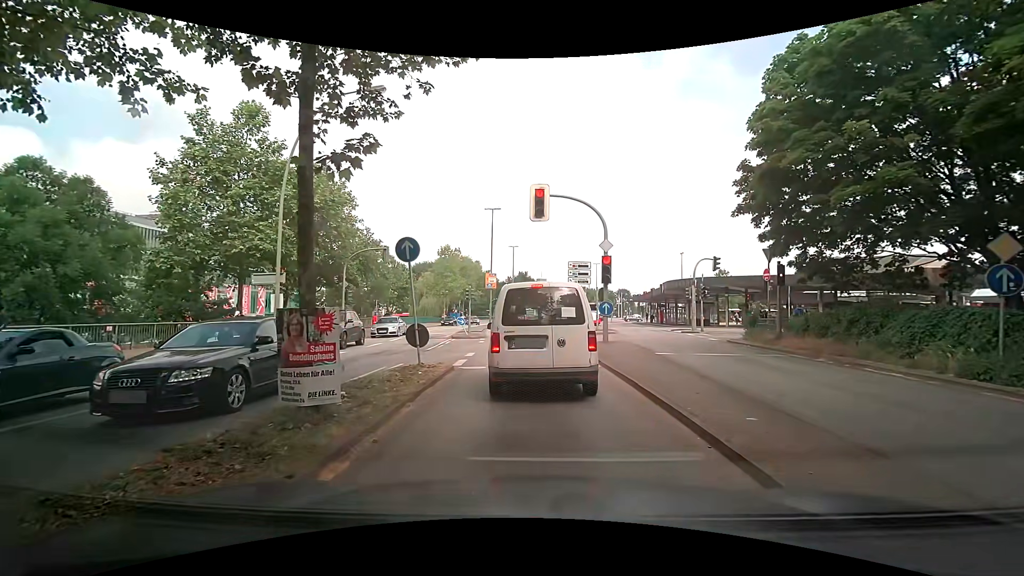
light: Day
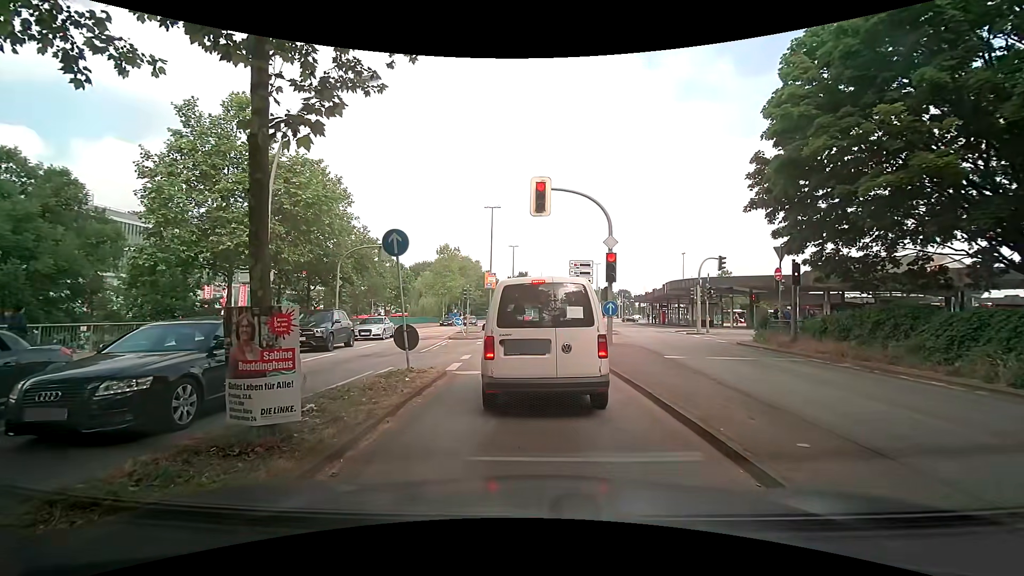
(0.0, +1.0) m; 0°
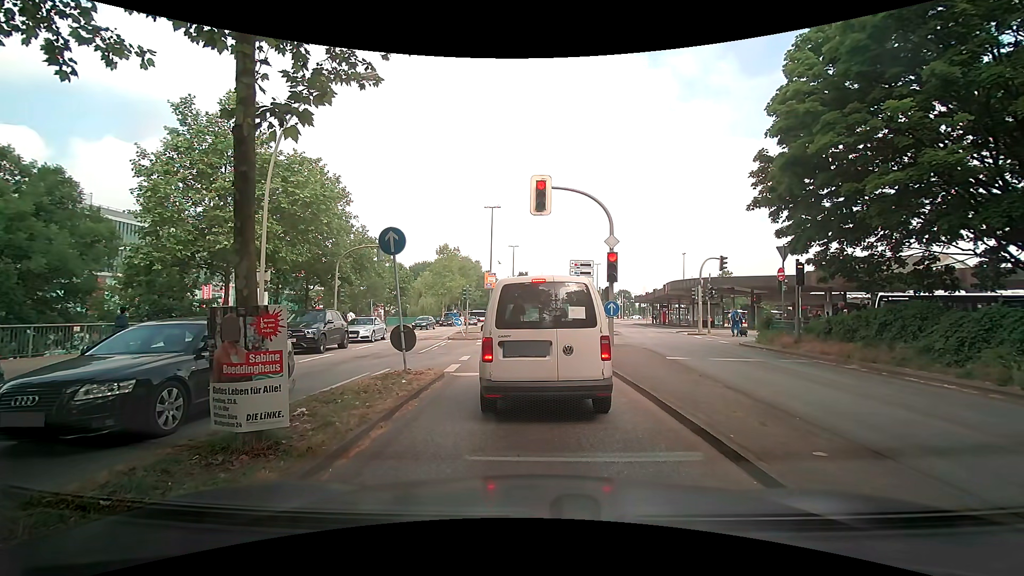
(0.0, +0.3) m; 0°
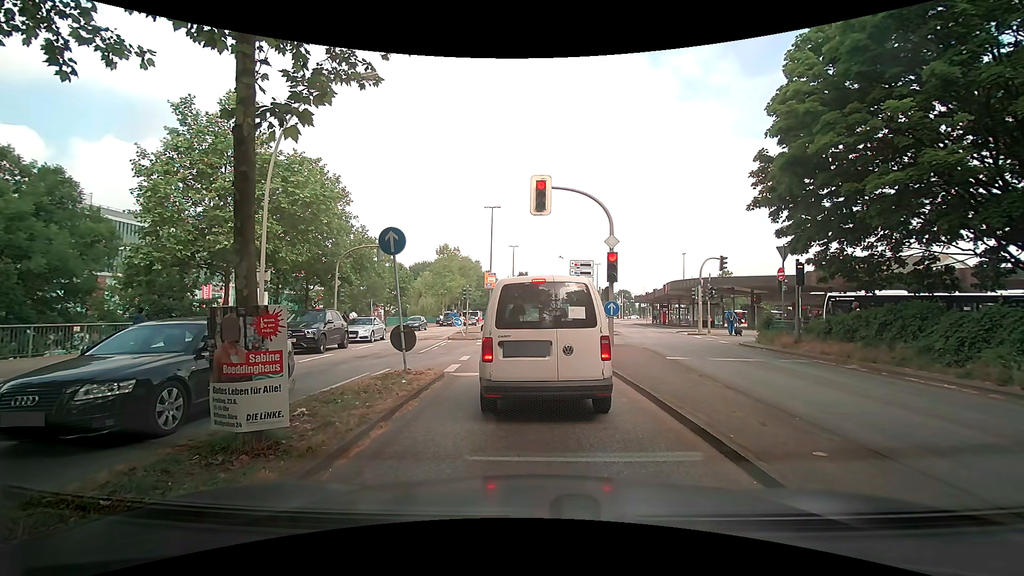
(0.0, 0.0) m; 0°
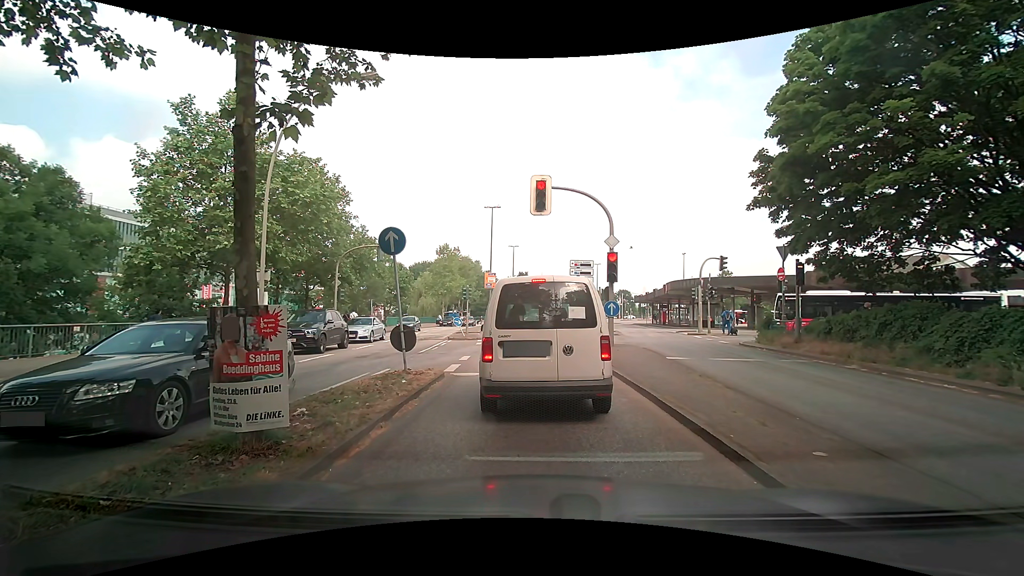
(0.0, 0.0) m; 0°
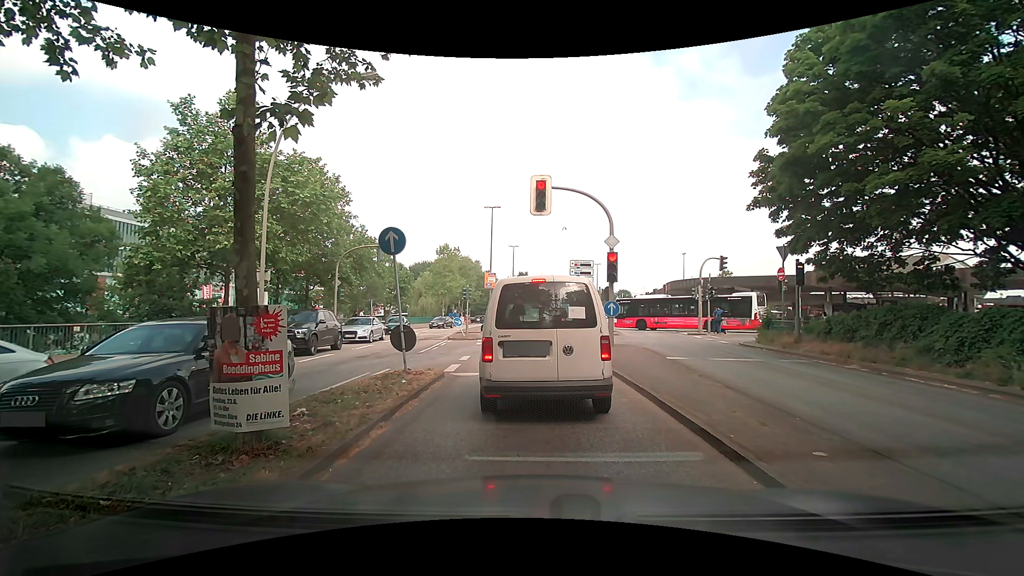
(0.0, 0.0) m; 0°
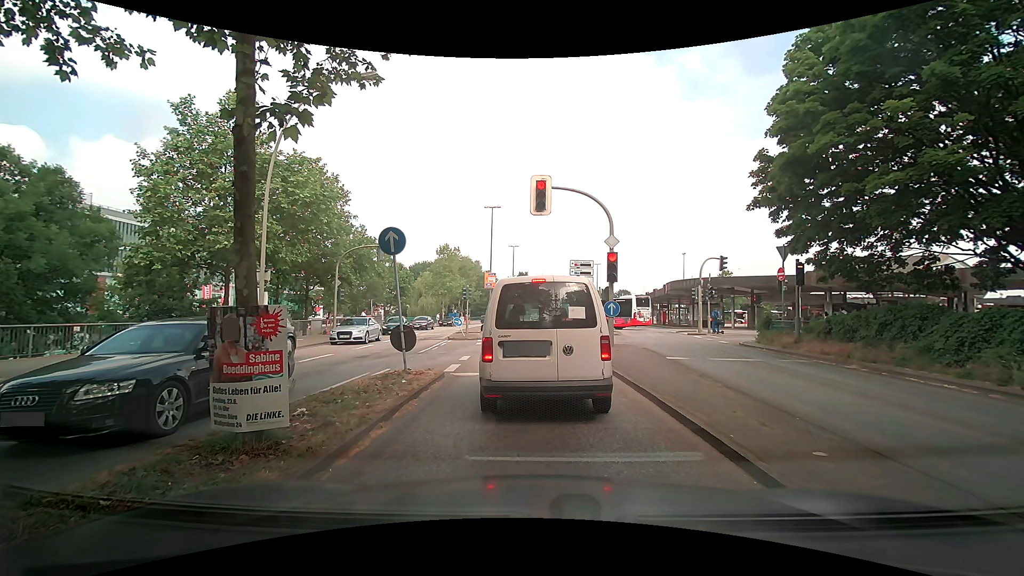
(0.0, 0.0) m; 0°
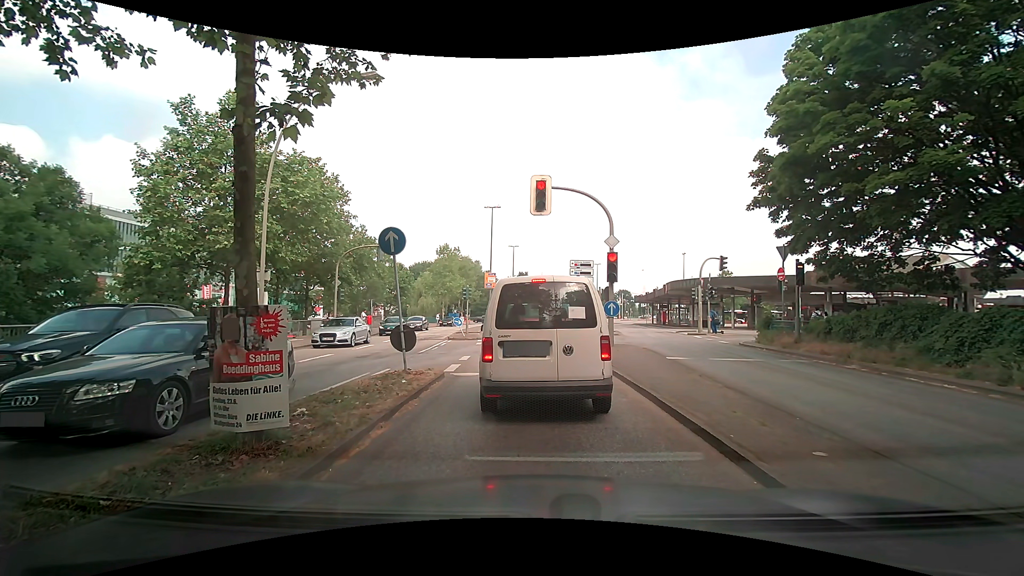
(0.0, 0.0) m; 0°
